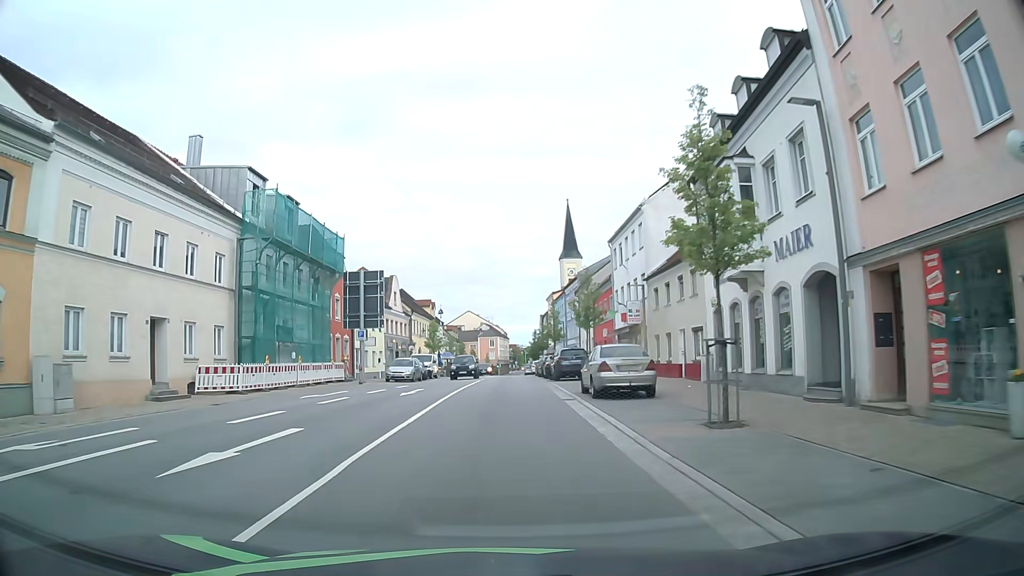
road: primary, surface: asphalt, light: Day
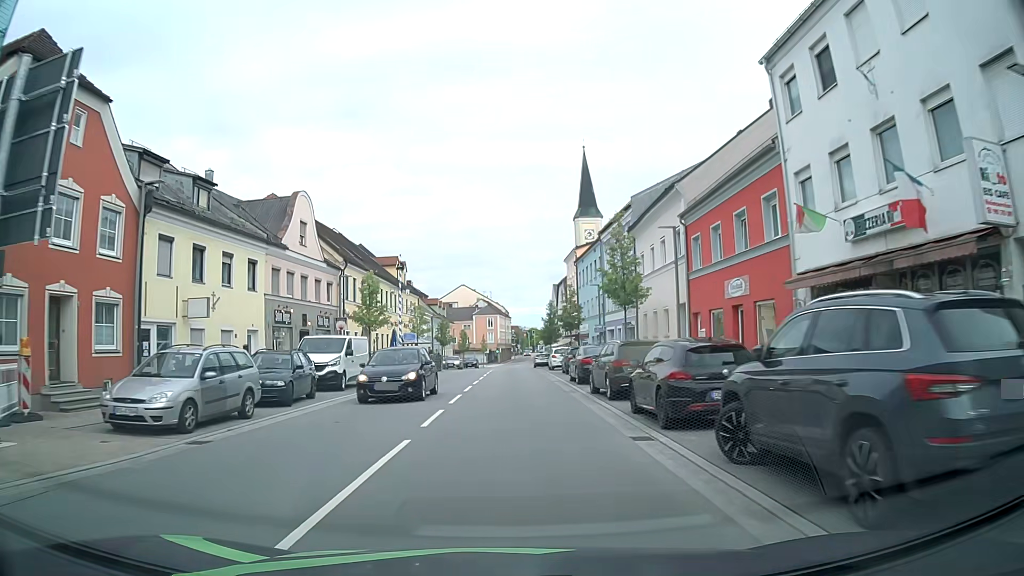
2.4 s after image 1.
(0.0, +29.5) m; 0°
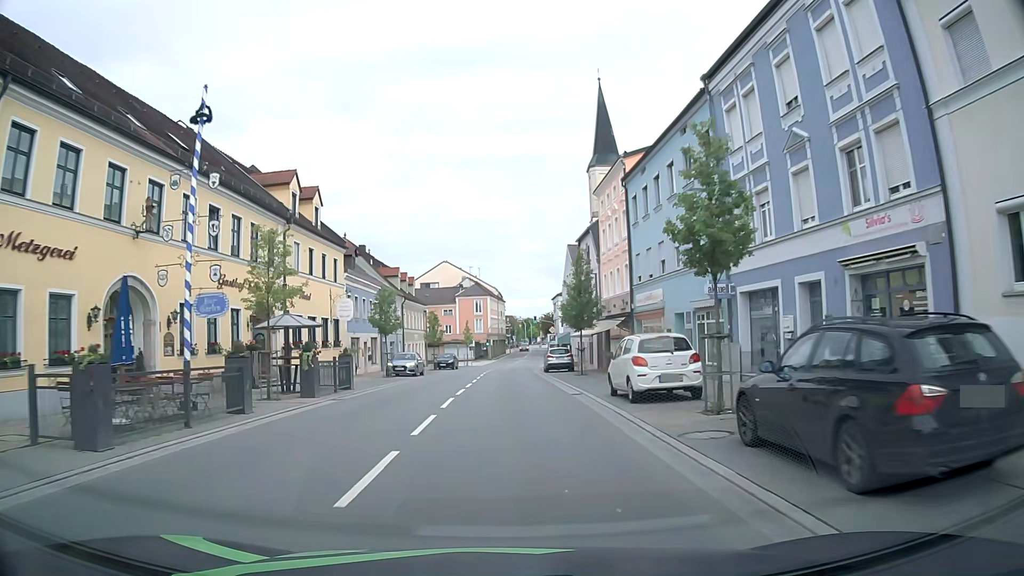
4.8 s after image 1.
(+0.1, +29.8) m; 0°
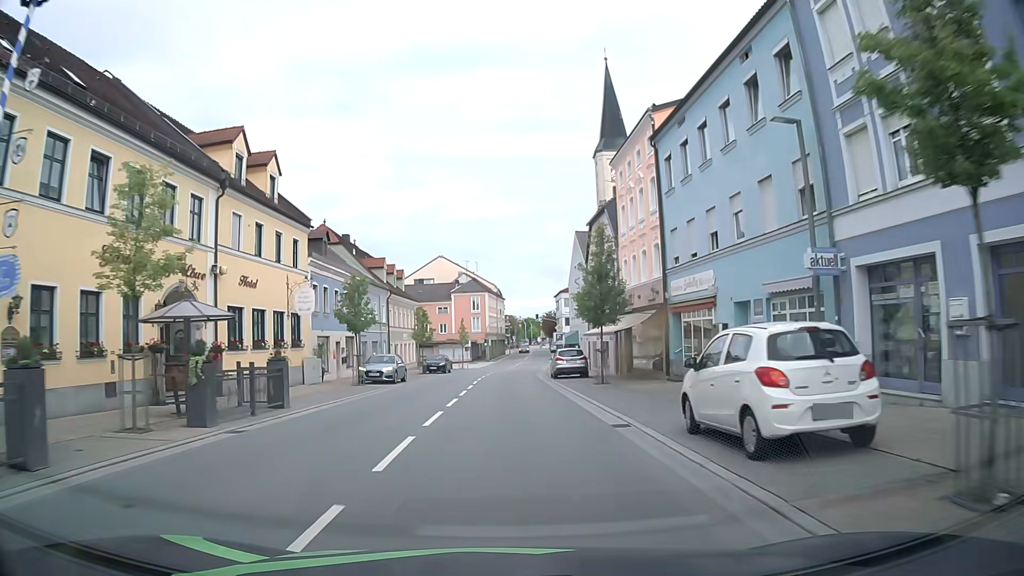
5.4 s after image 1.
(0.0, +7.4) m; 0°
